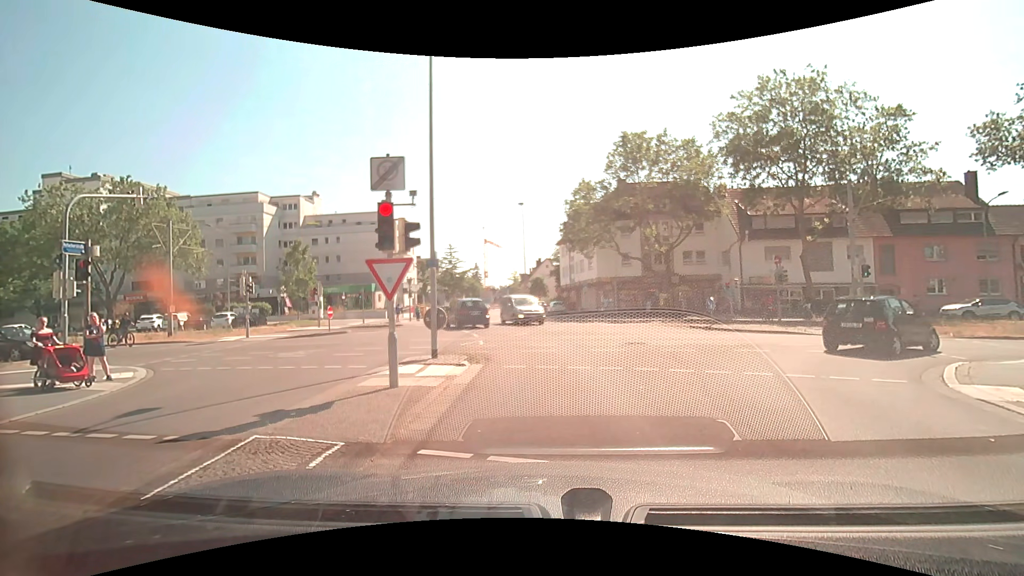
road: residential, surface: asphalt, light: Day
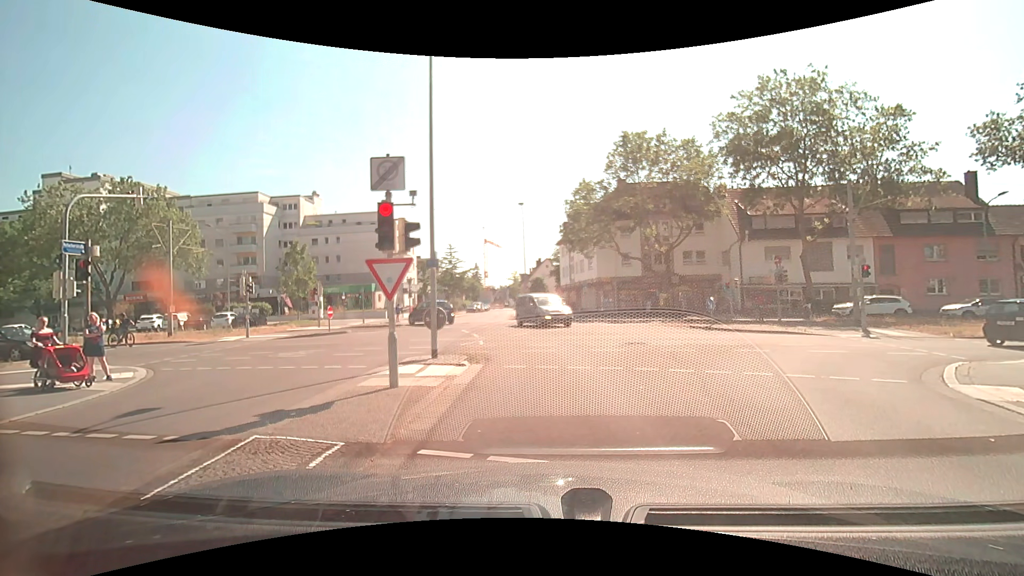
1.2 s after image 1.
(0.0, 0.0) m; 0°
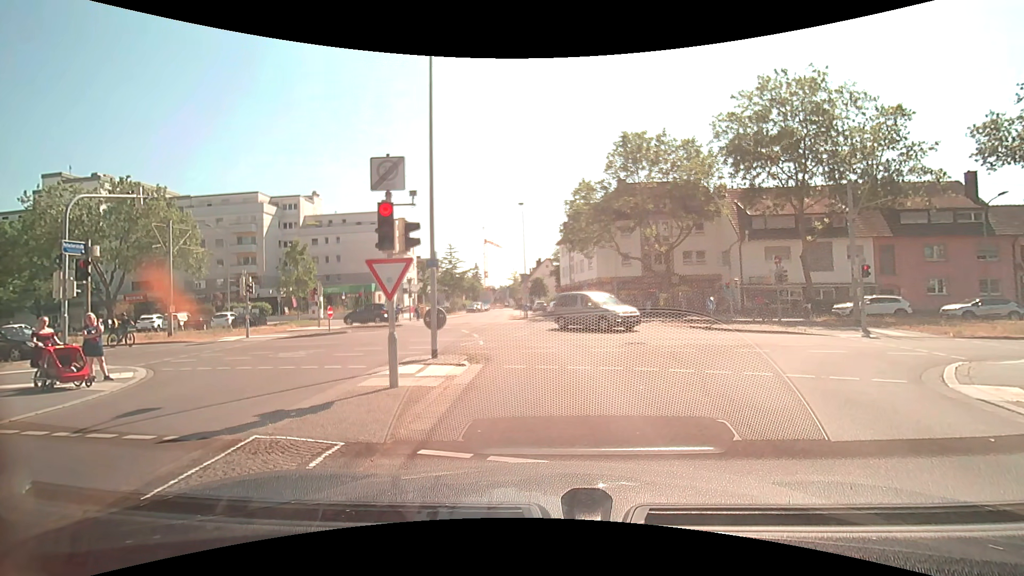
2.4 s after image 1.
(0.0, 0.0) m; 0°
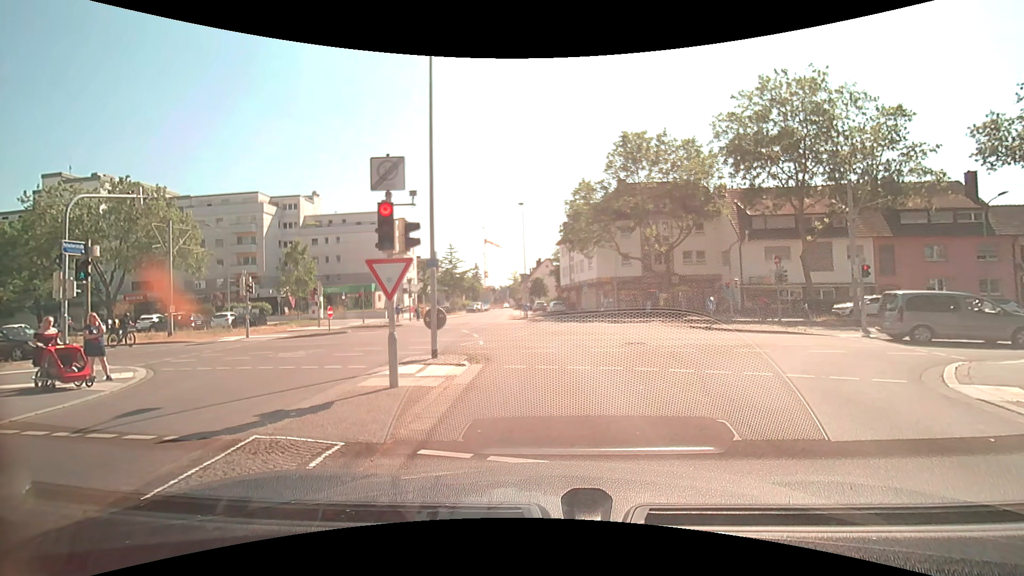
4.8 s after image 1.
(0.0, 0.0) m; 0°
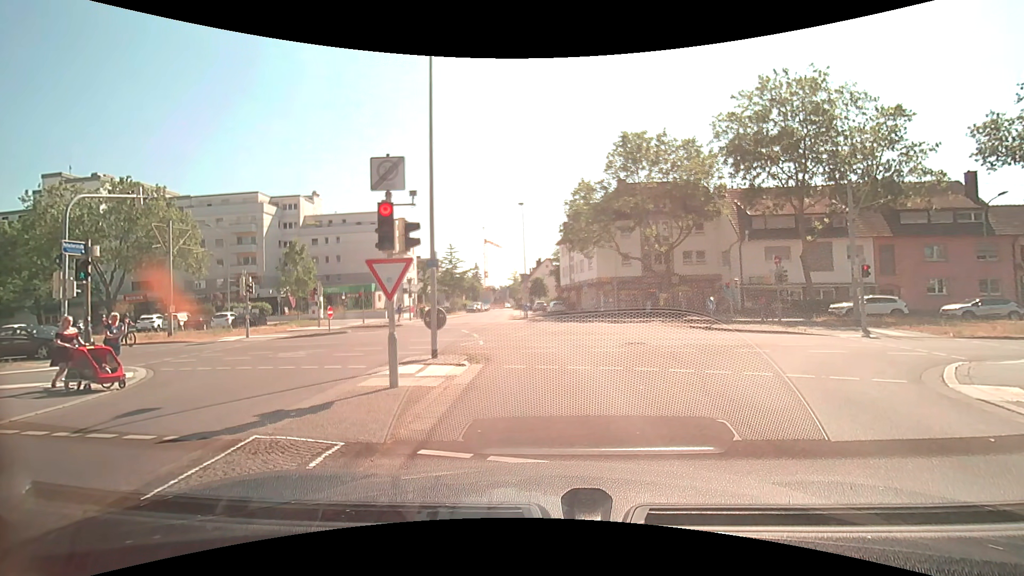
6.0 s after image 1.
(0.0, 0.0) m; 0°
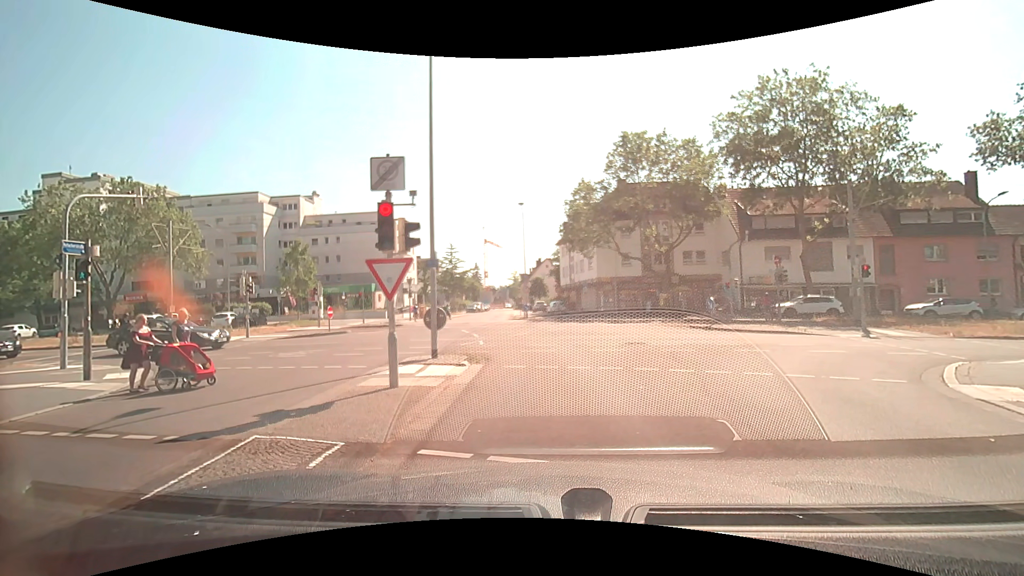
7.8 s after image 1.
(0.0, 0.0) m; 0°
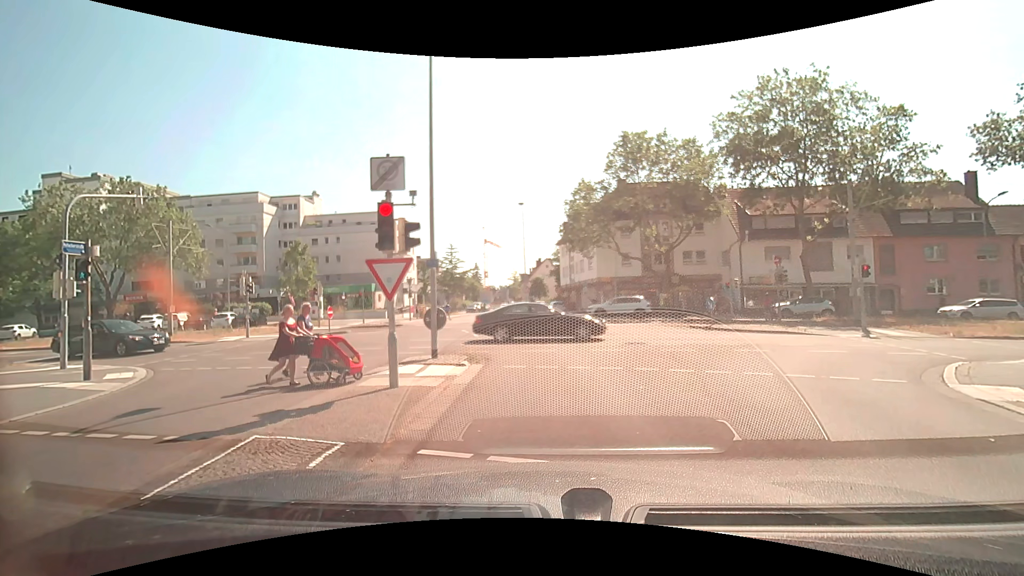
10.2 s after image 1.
(0.0, 0.0) m; 0°
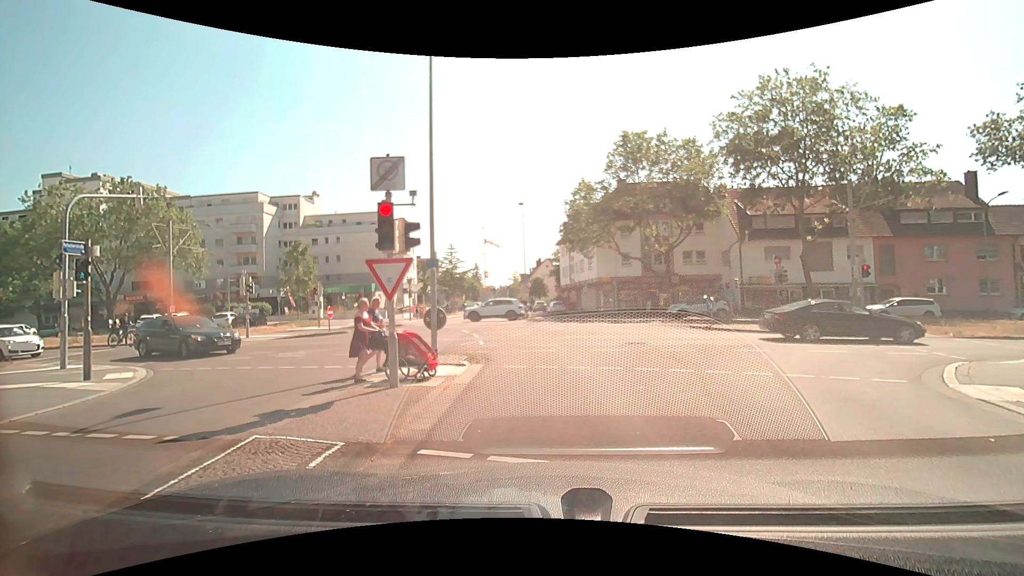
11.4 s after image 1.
(0.0, 0.0) m; 0°
